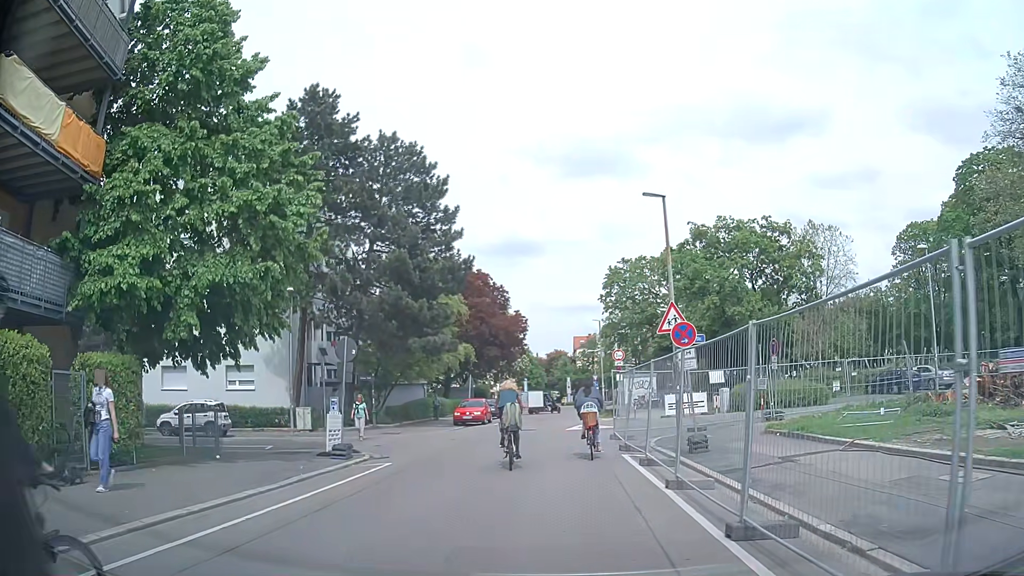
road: residential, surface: asphalt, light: Day
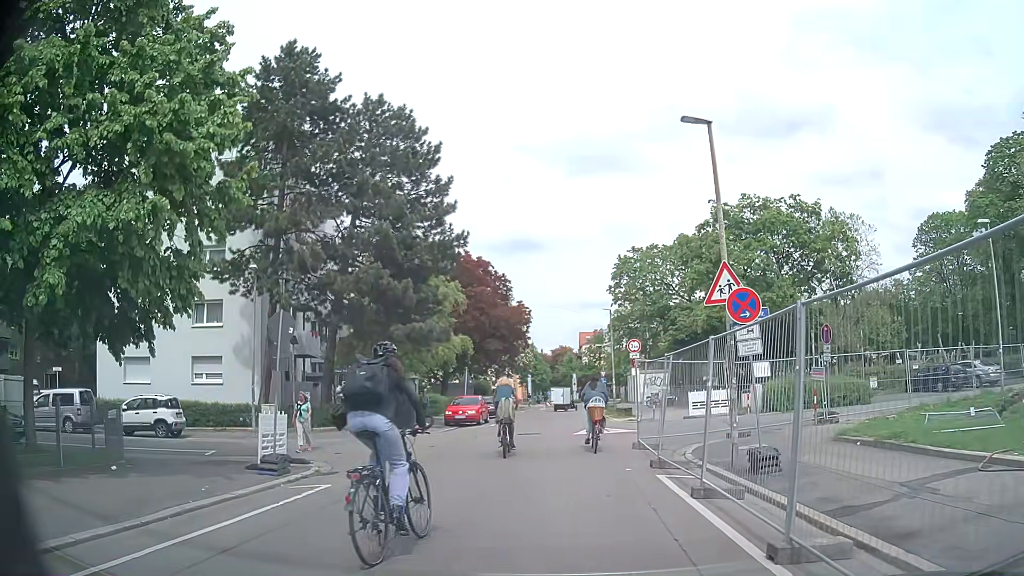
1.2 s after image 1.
(0.0, +4.5) m; +1°
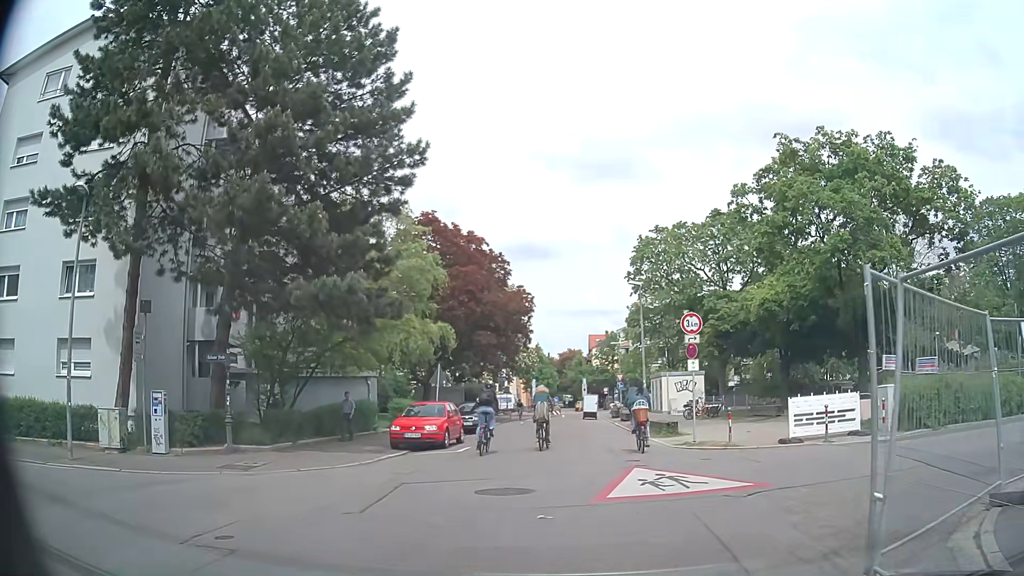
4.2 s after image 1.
(-0.1, +11.6) m; -2°
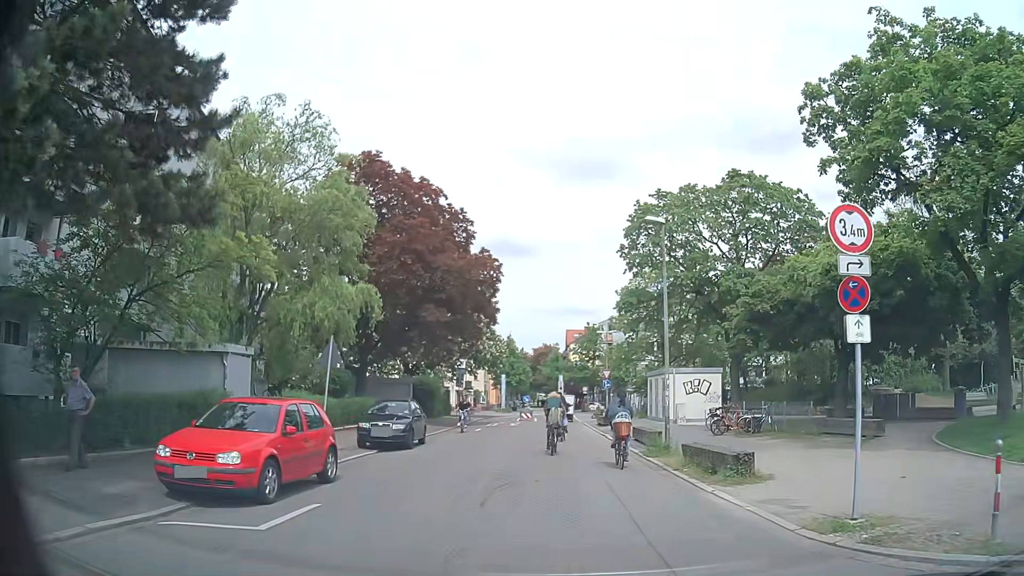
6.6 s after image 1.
(+0.2, +11.7) m; +3°
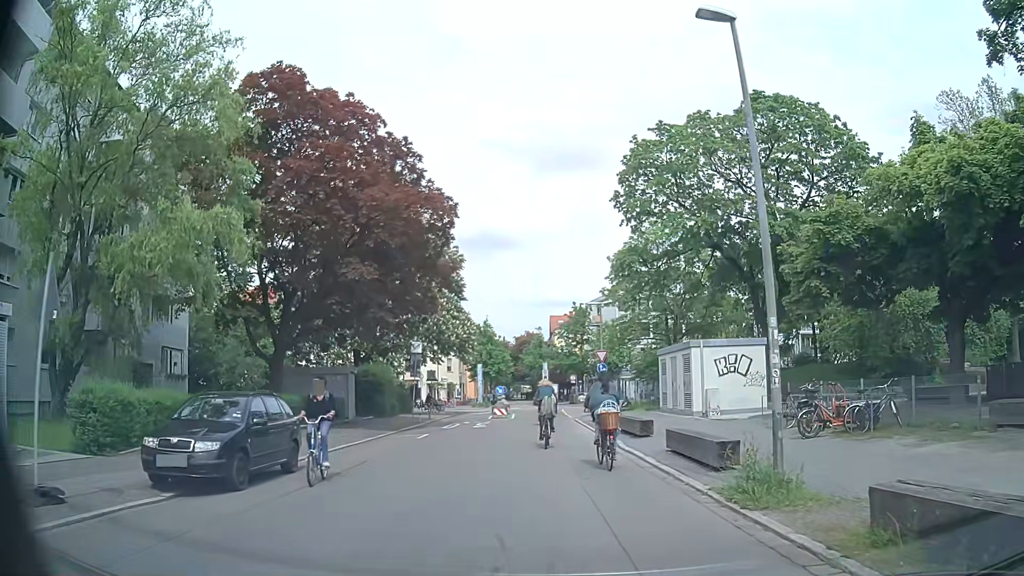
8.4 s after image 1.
(+0.2, +10.4) m; +2°
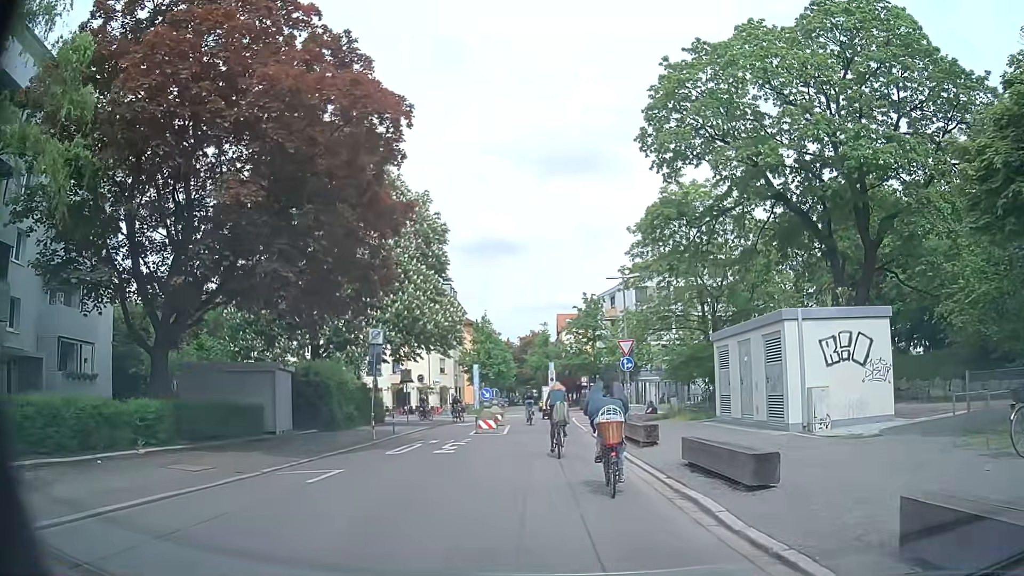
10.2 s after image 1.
(-0.2, +9.9) m; -1°
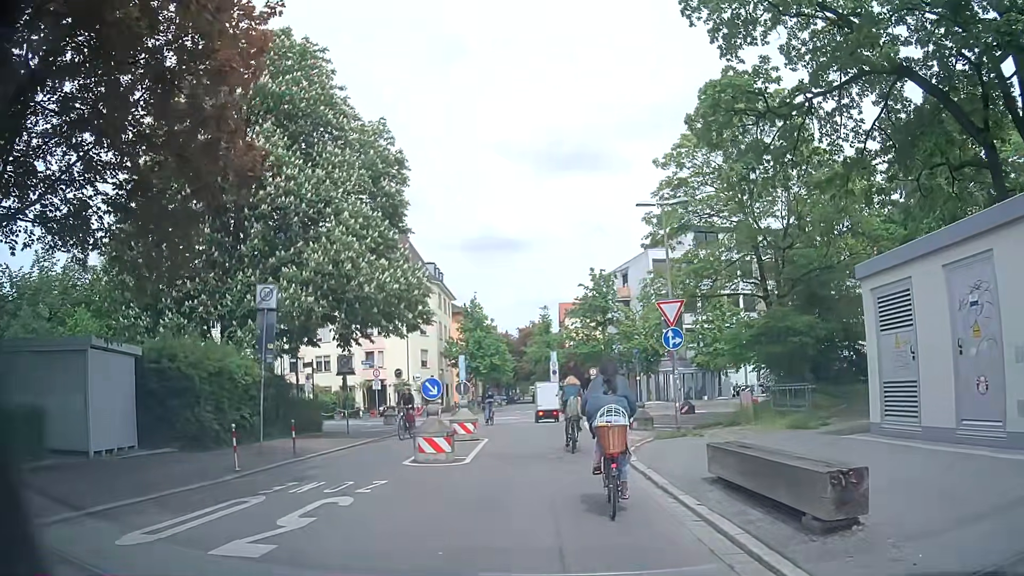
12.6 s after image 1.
(-0.2, +10.9) m; -1°
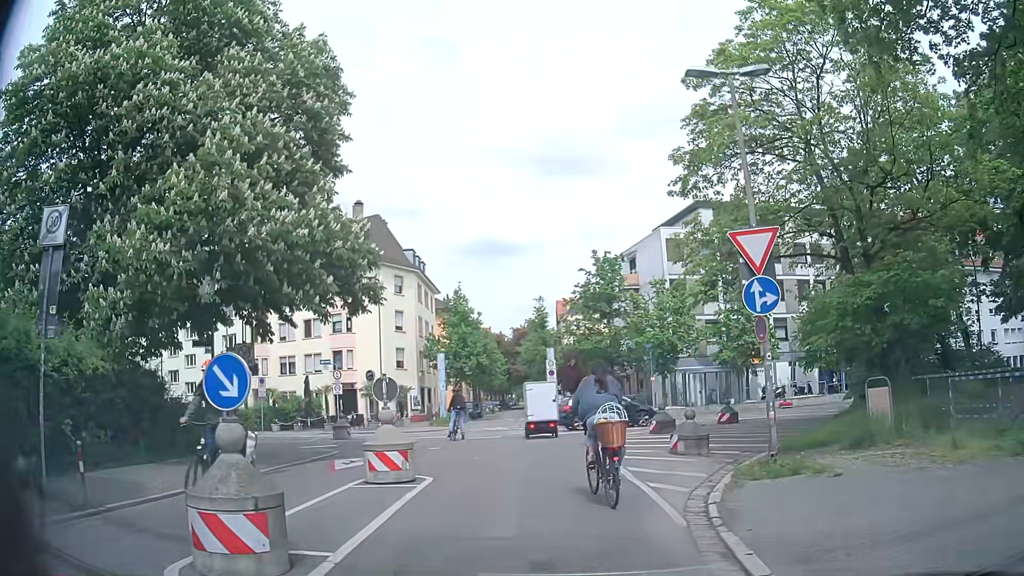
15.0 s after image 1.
(0.0, +8.3) m; +1°
